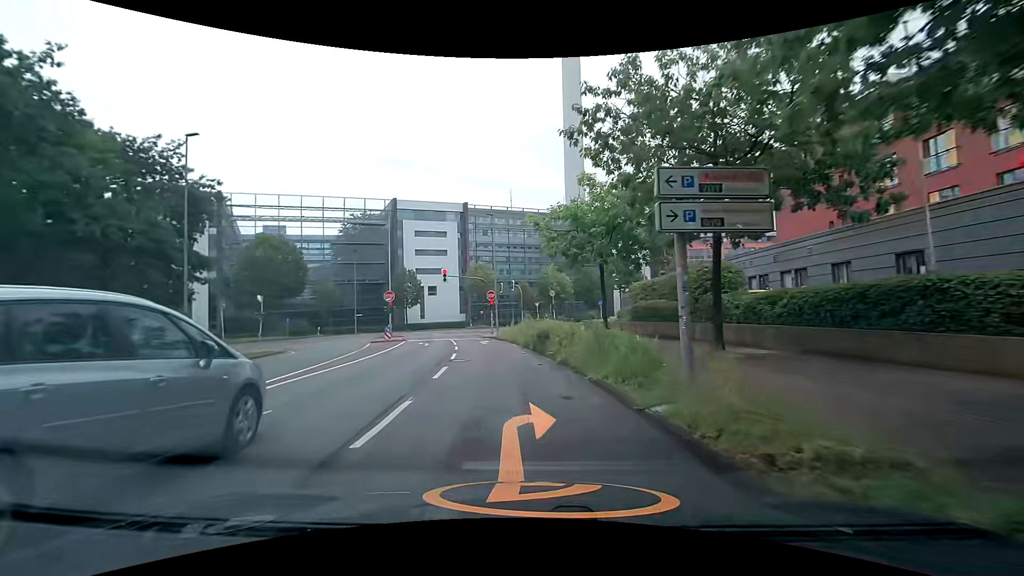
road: unclassified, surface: asphalt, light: Day
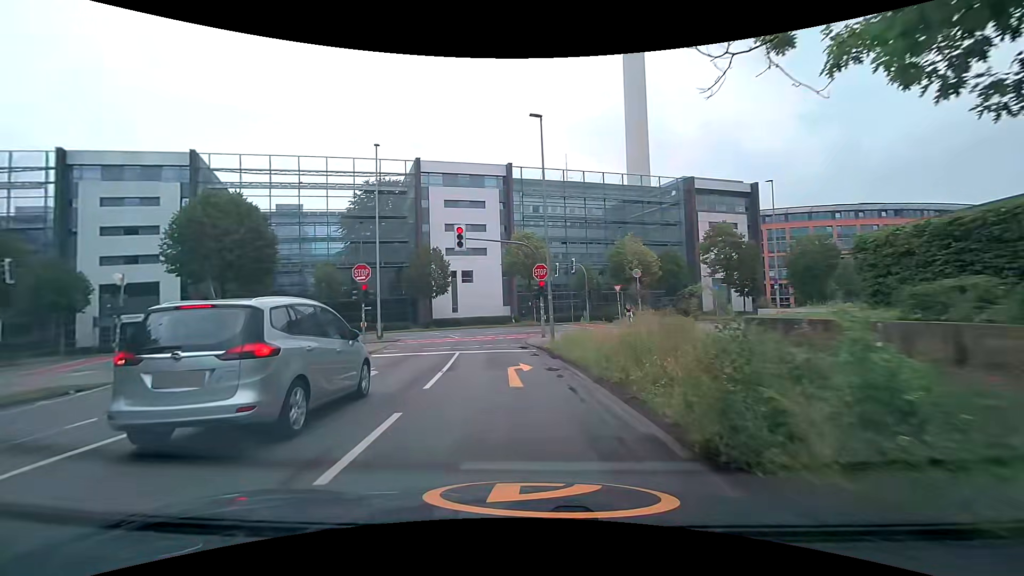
(-1.0, +19.7) m; -6°
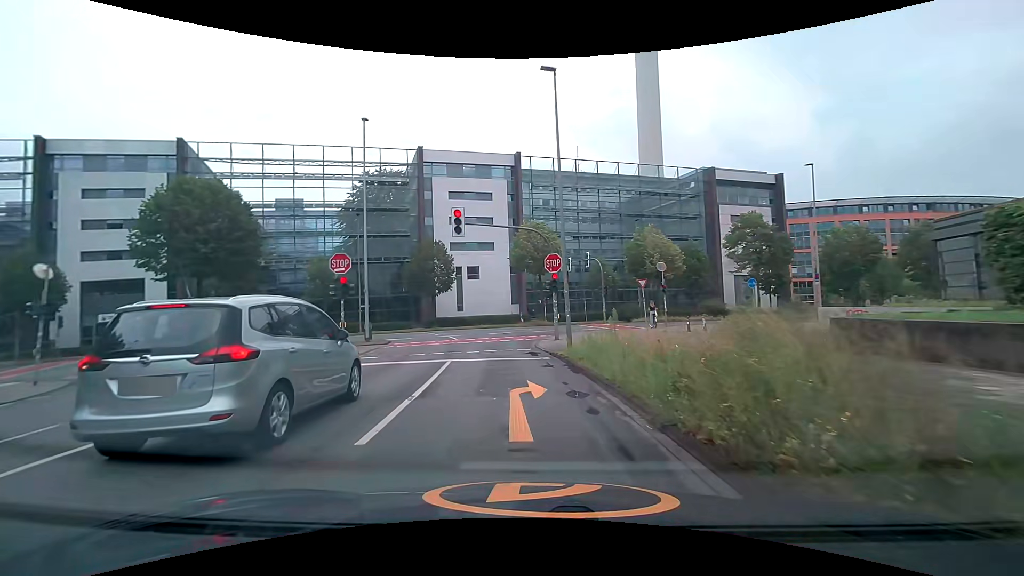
(0.0, +4.1) m; -2°
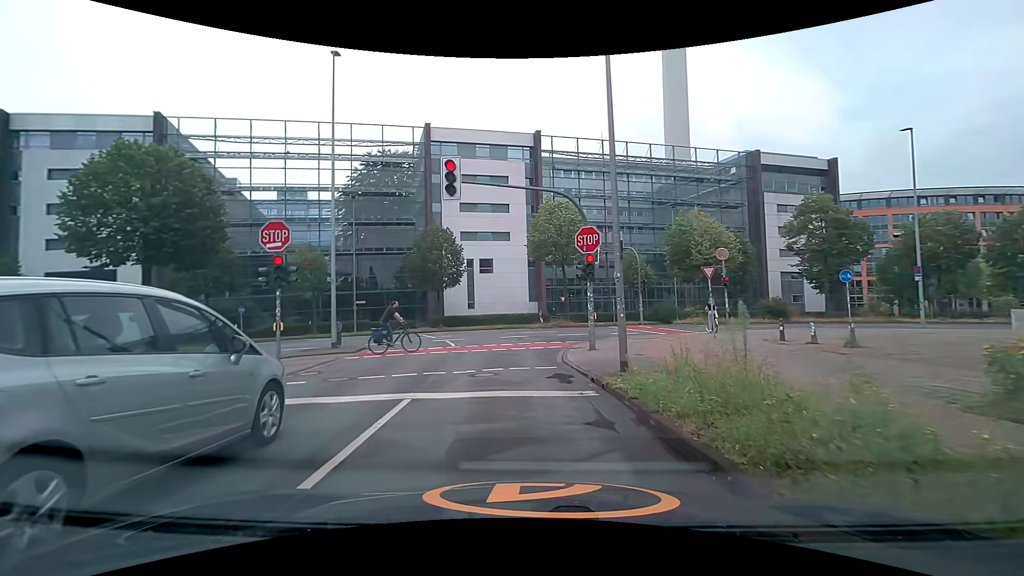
(0.0, +6.8) m; -1°
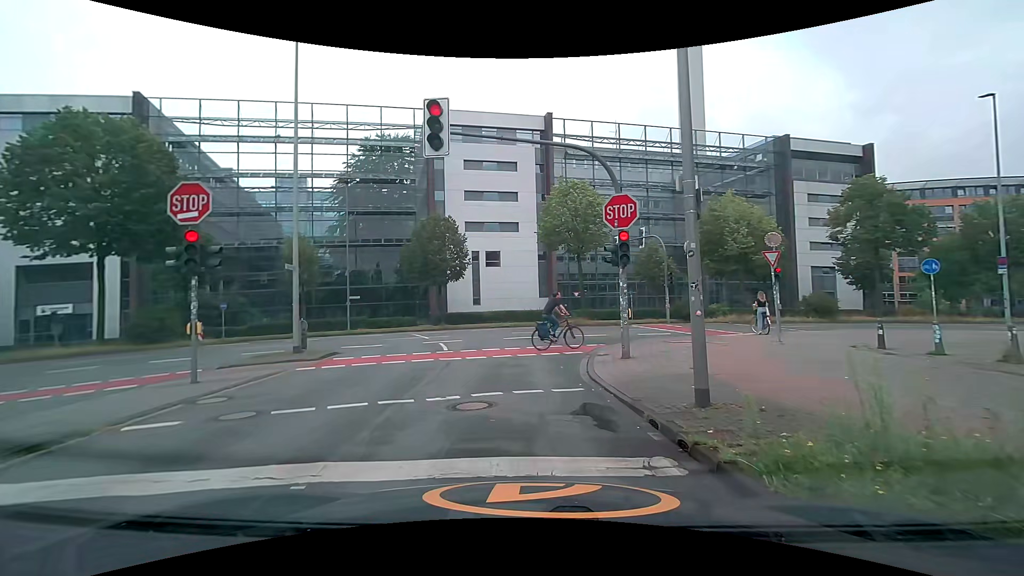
(0.0, +3.8) m; -1°
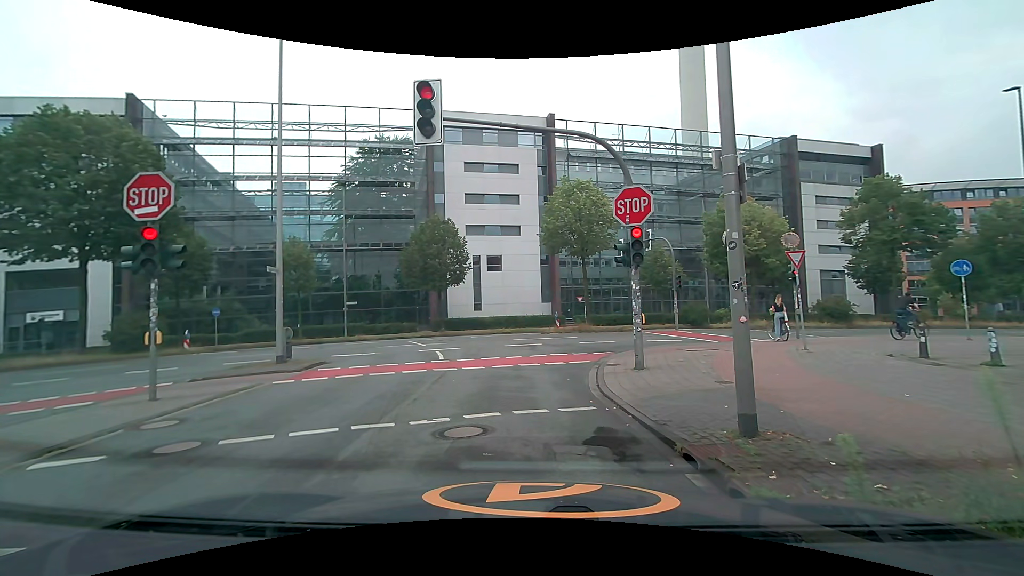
(0.0, +1.1) m; +1°
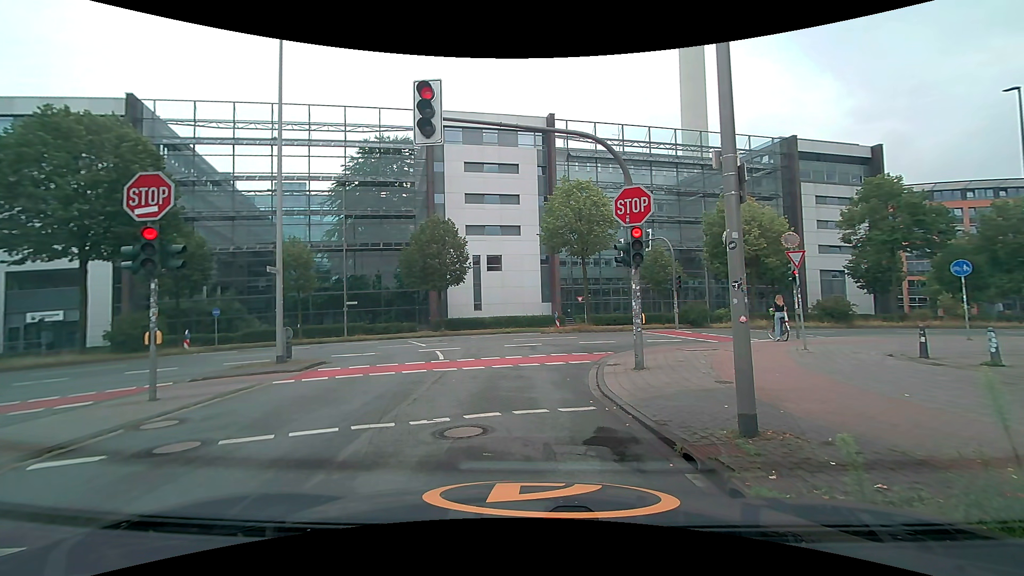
(0.0, 0.0) m; 0°
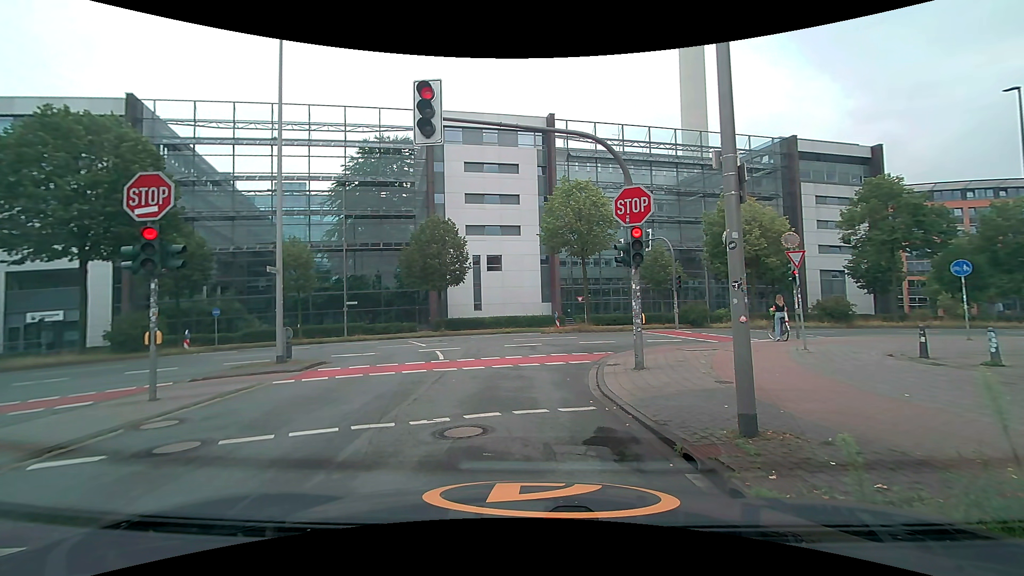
(0.0, 0.0) m; 0°
